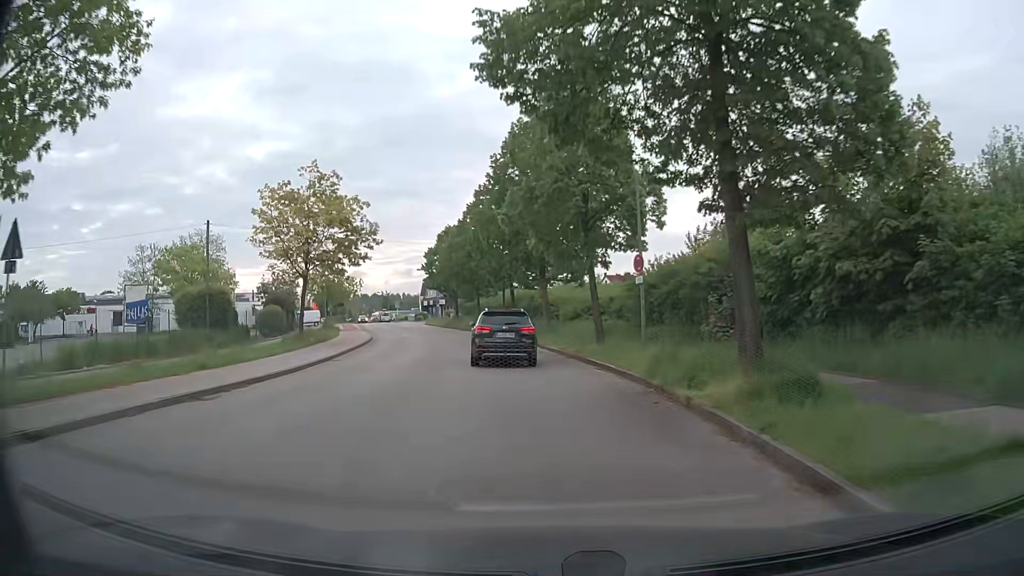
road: residential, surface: asphalt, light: Day
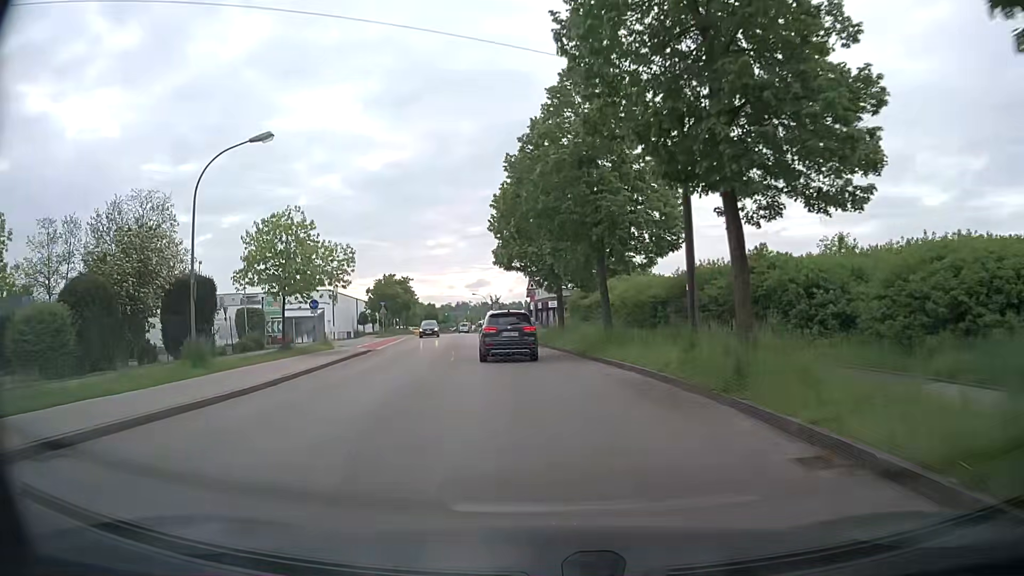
(-3.4, +35.9) m; -11°
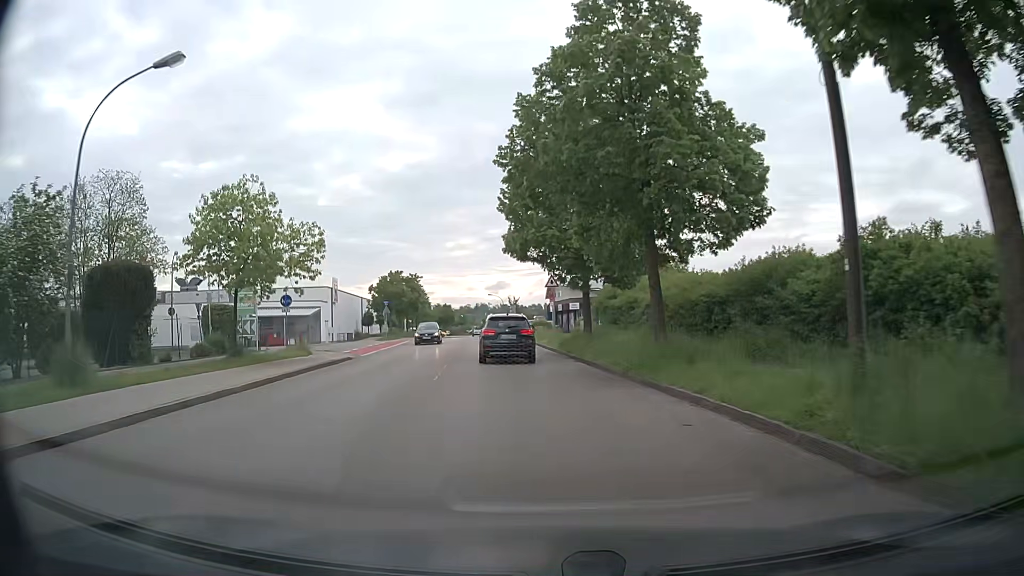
(-0.1, +7.3) m; -1°
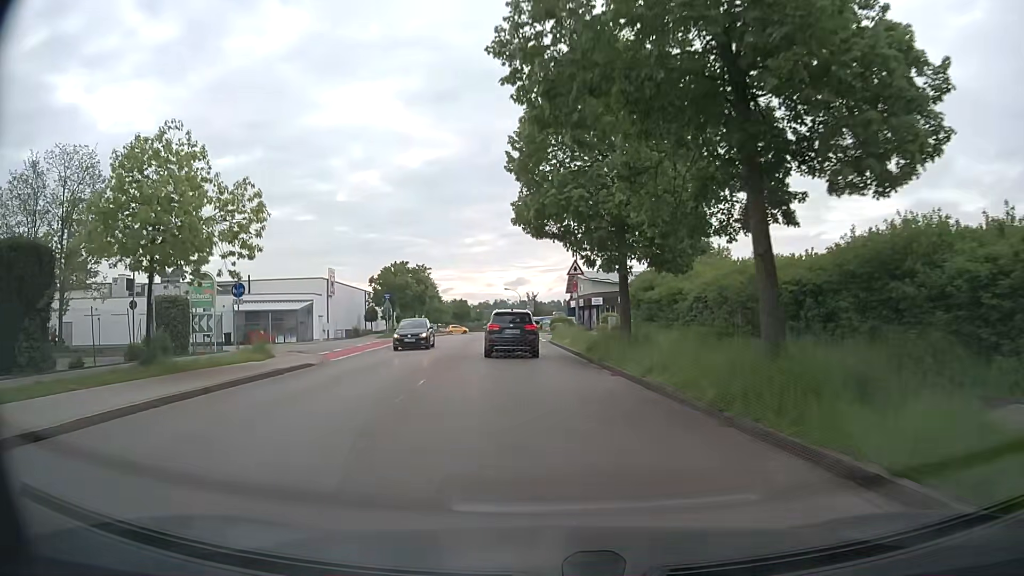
(-0.1, +7.4) m; -1°
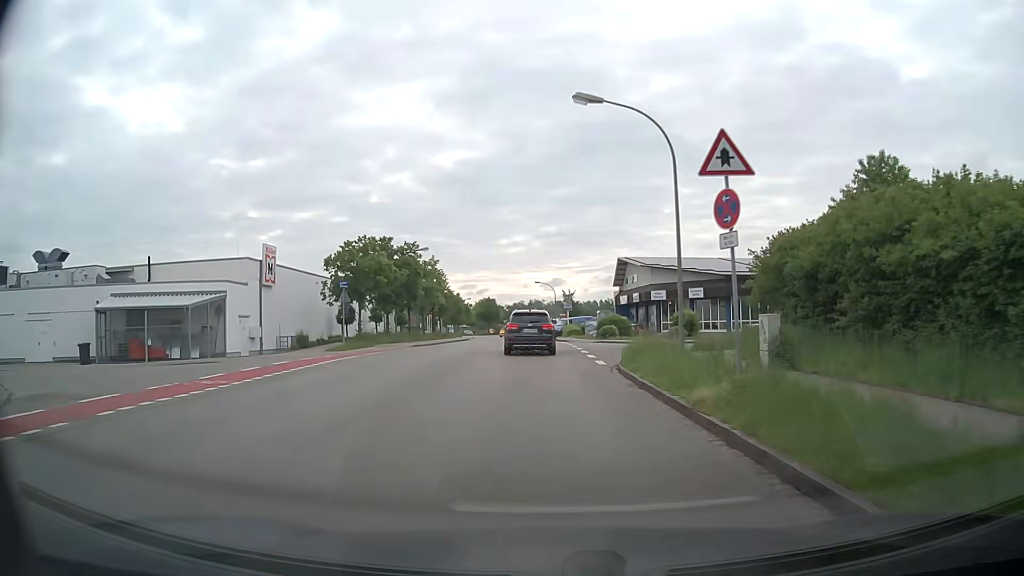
(-0.7, +22.2) m; -3°
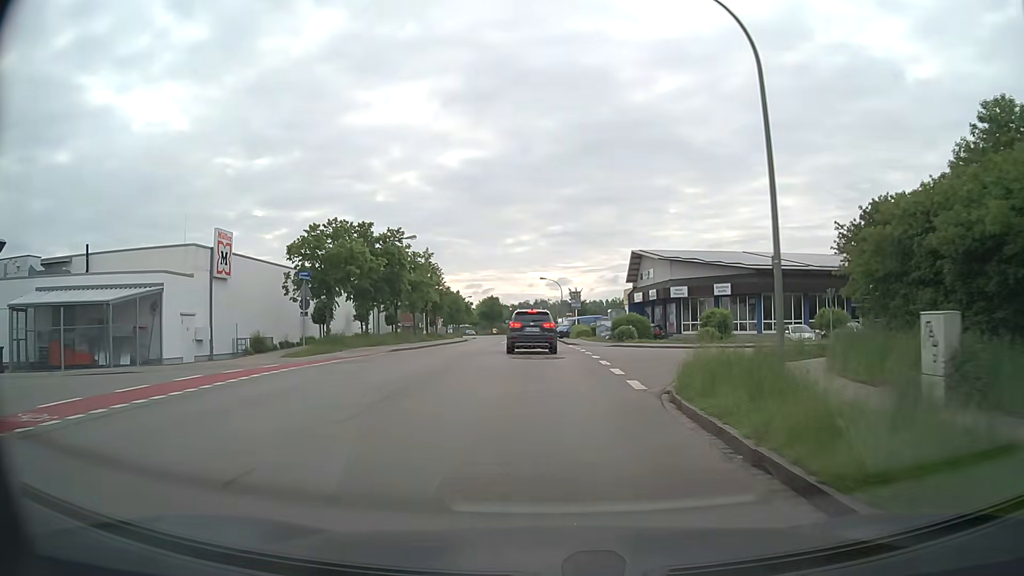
(-0.1, +7.3) m; -1°
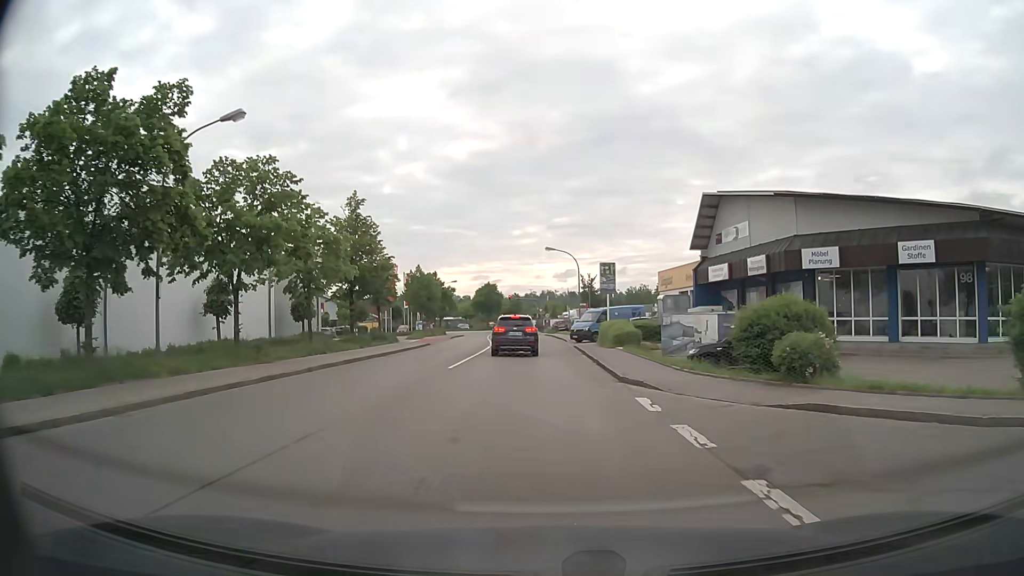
(-0.2, +28.3) m; -1°
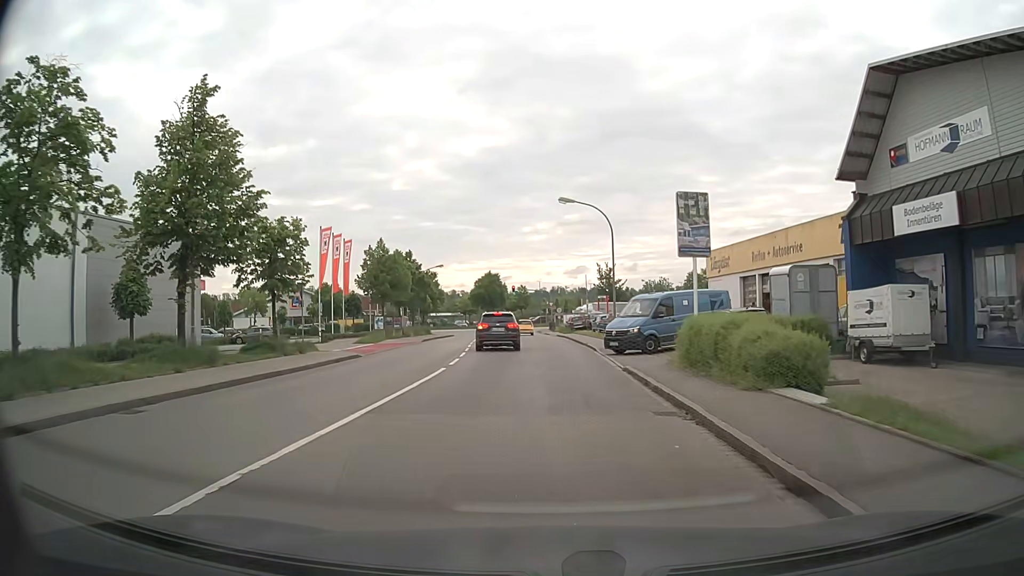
(-0.2, +20.6) m; -1°
(0, +10) (0, +20) (0, +30) (0, +40) (0, +50) (-1, +60) (-1, +70) (-2, +80) (-2, +90) (-2, +100) m
